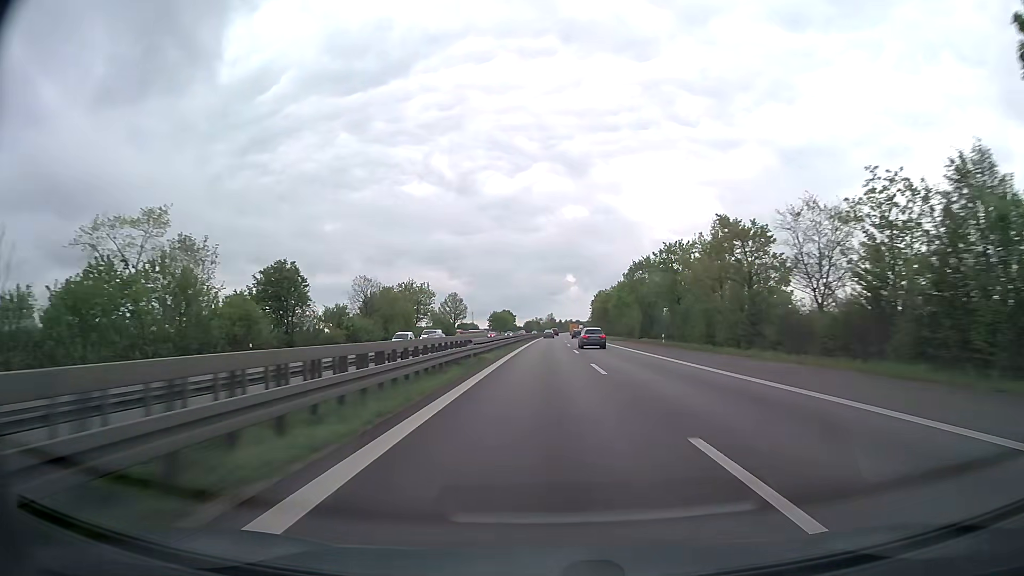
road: trunk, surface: asphalt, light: Day
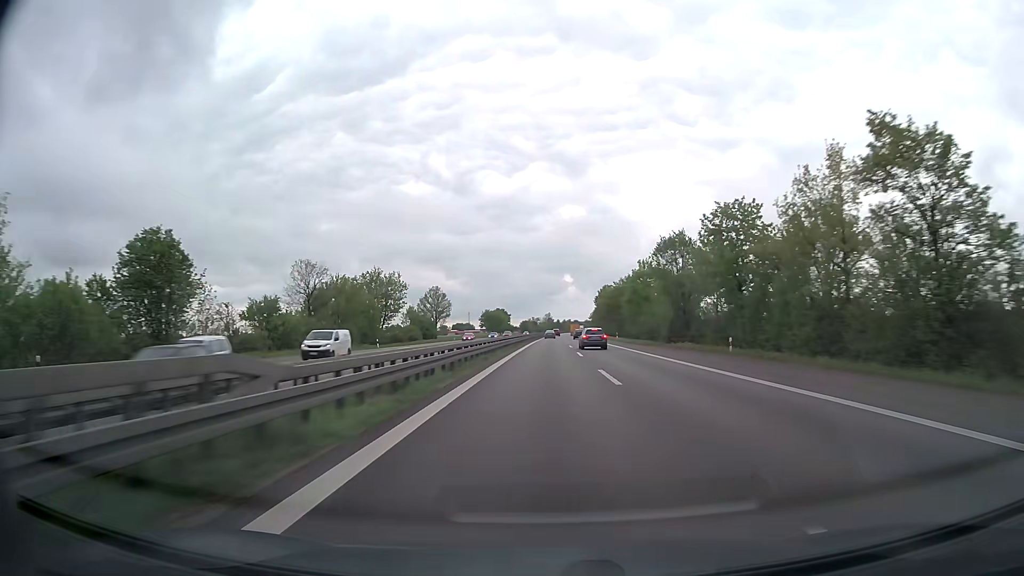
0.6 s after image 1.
(0.0, +21.7) m; 0°
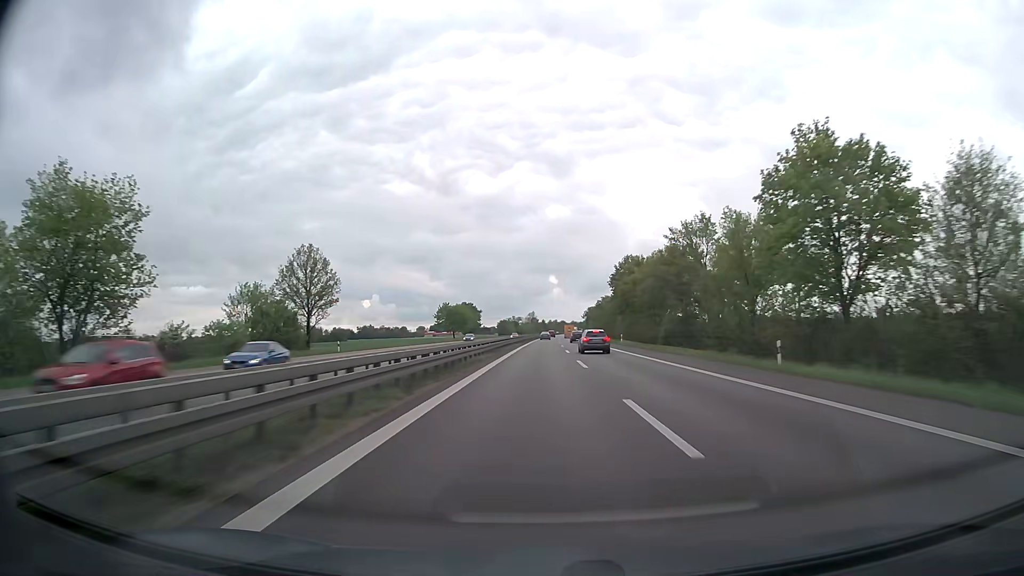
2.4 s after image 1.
(+0.6, +63.3) m; +1°
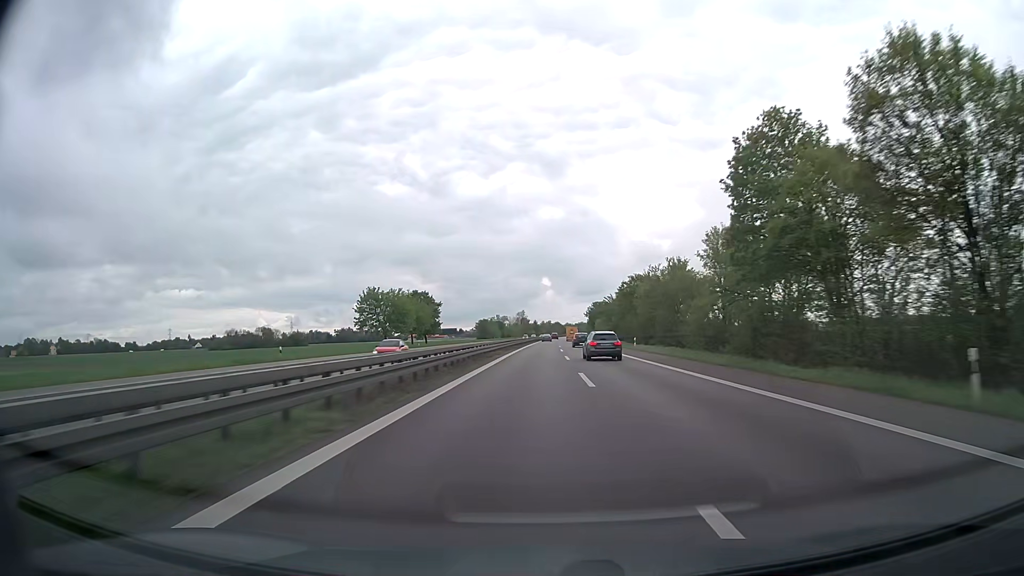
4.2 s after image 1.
(+0.6, +62.3) m; +1°
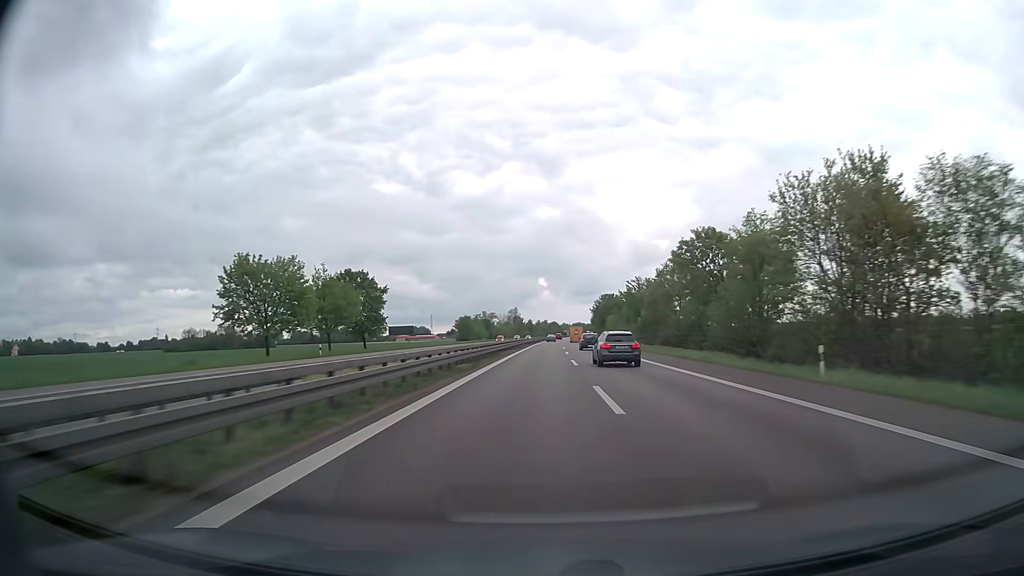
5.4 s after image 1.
(+0.1, +42.1) m; 0°
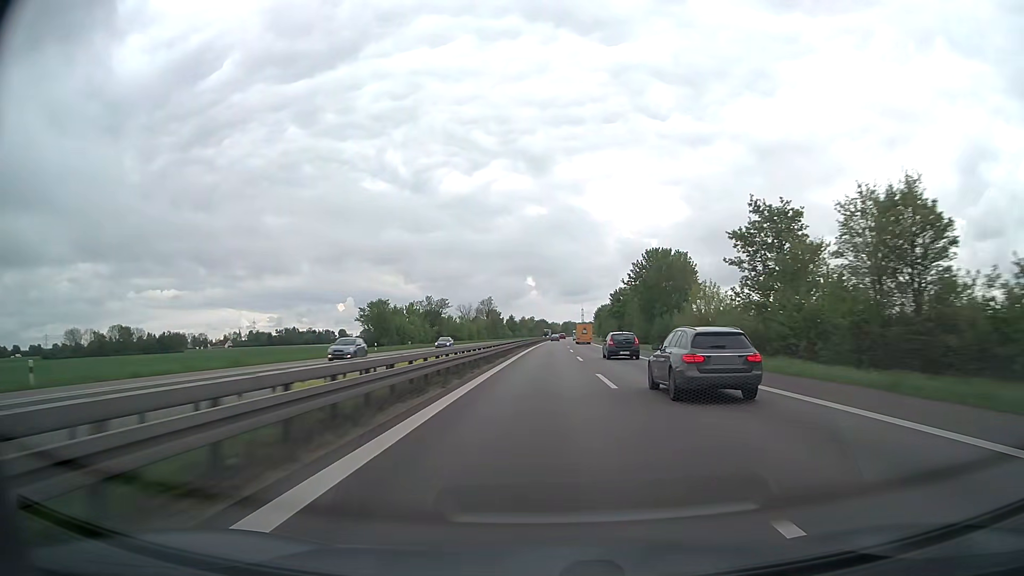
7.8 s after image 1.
(+0.7, +85.3) m; +1°
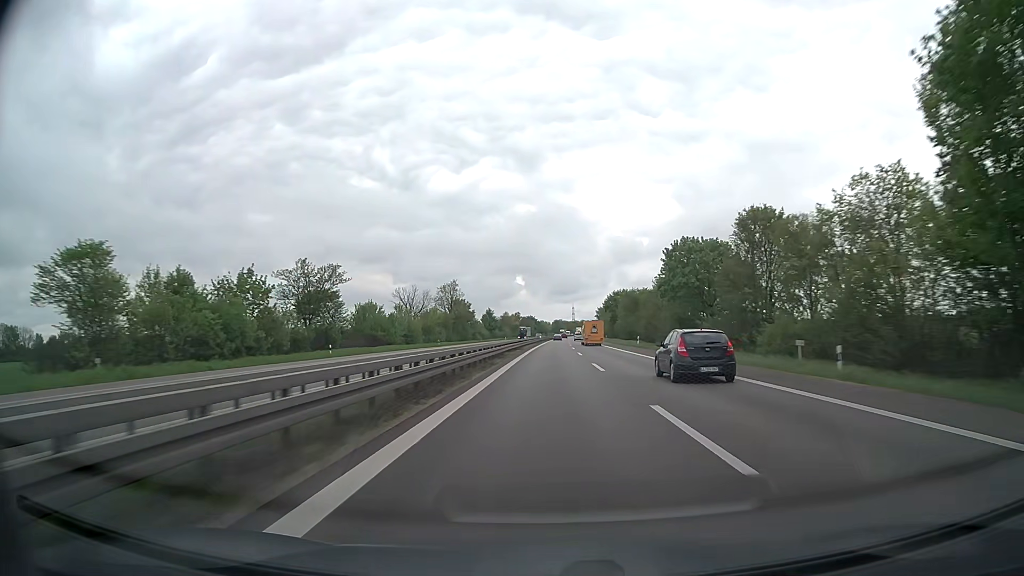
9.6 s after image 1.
(+0.5, +64.7) m; +1°
(0, +10) (0, +20) (0, +30) (0, +40) (0, +50) (+1, +60) (+1, +70) (+1, +80) (+1, +90) (+2, +100) m
